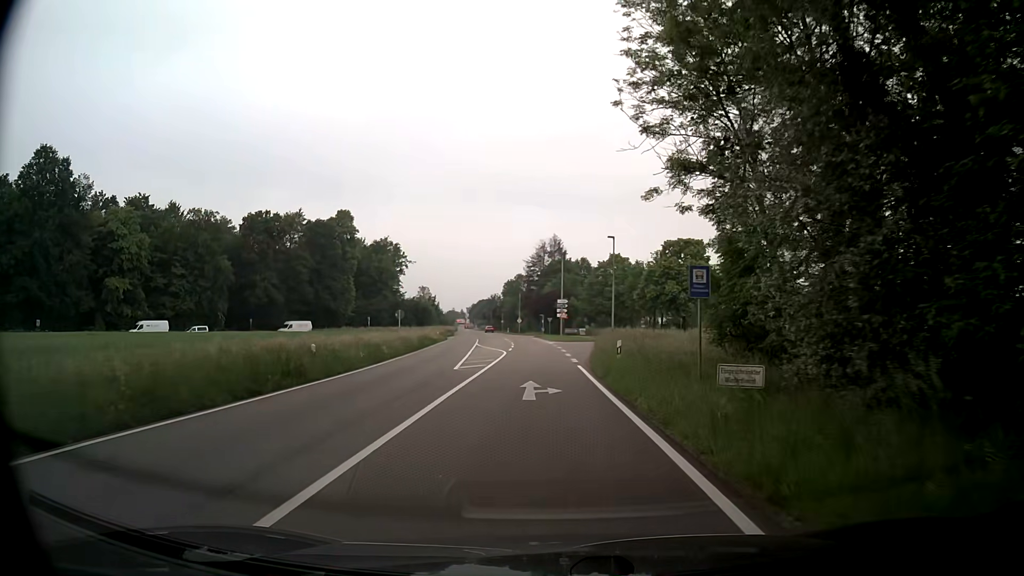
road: secondary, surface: asphalt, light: Day
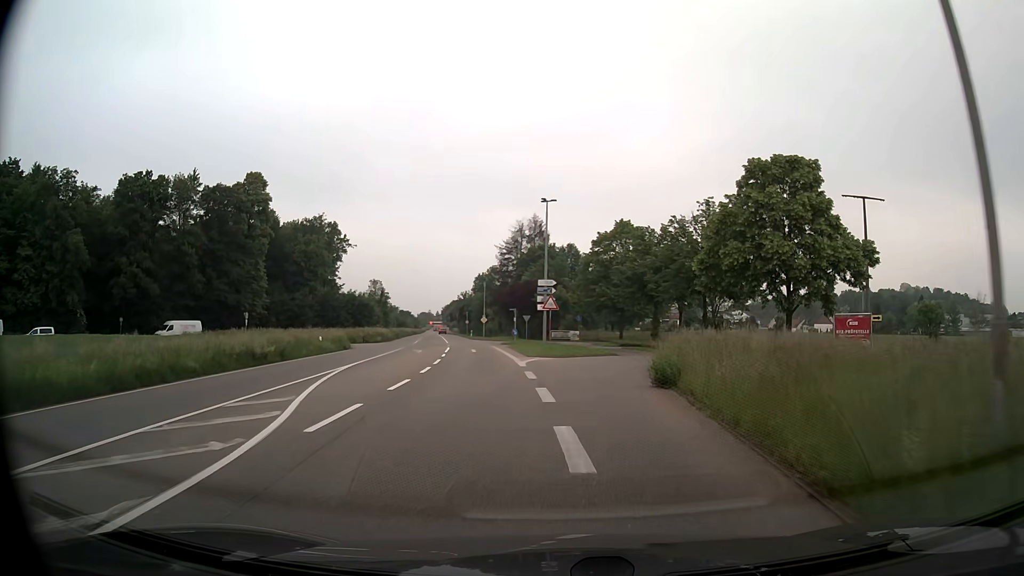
(+0.4, +33.7) m; +2°
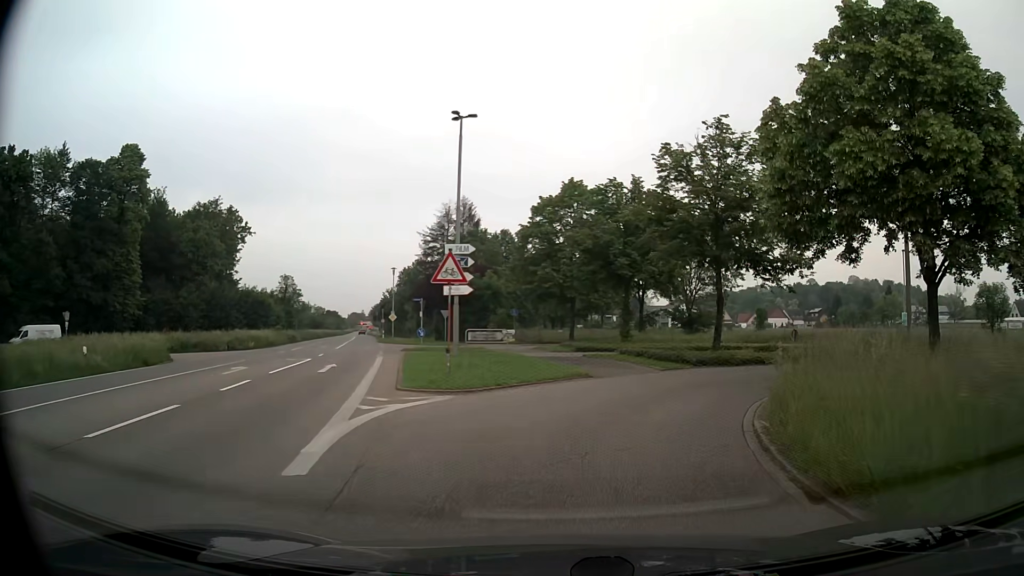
(+0.6, +18.1) m; +6°
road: unclassified
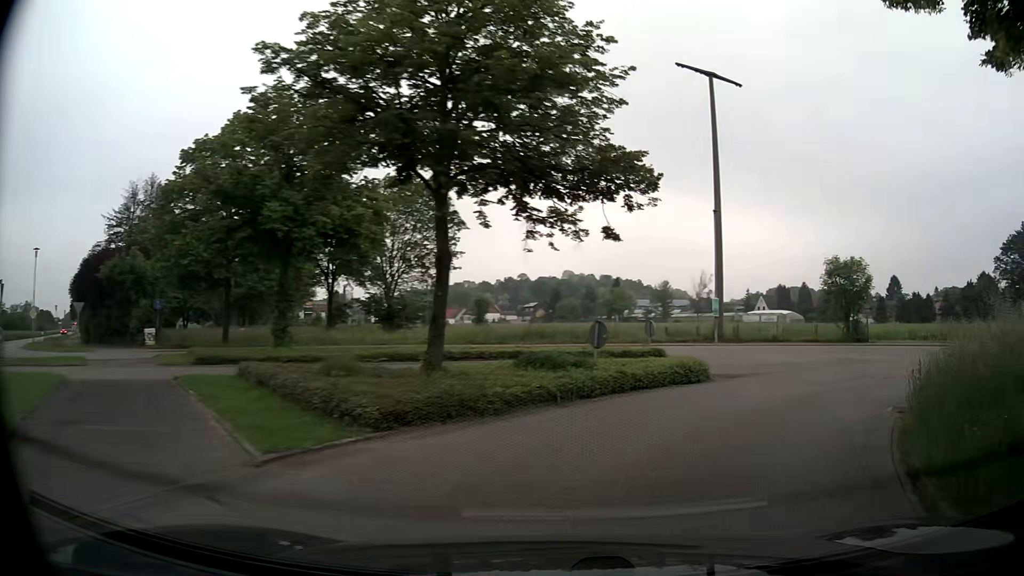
(+2.8, +15.2) m; +26°
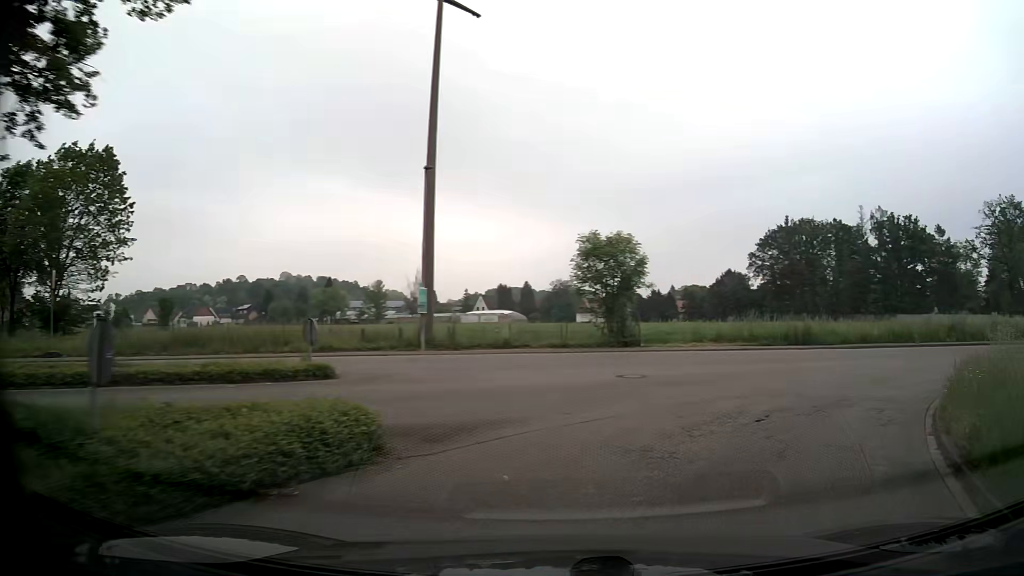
(+1.8, +9.1) m; +24°
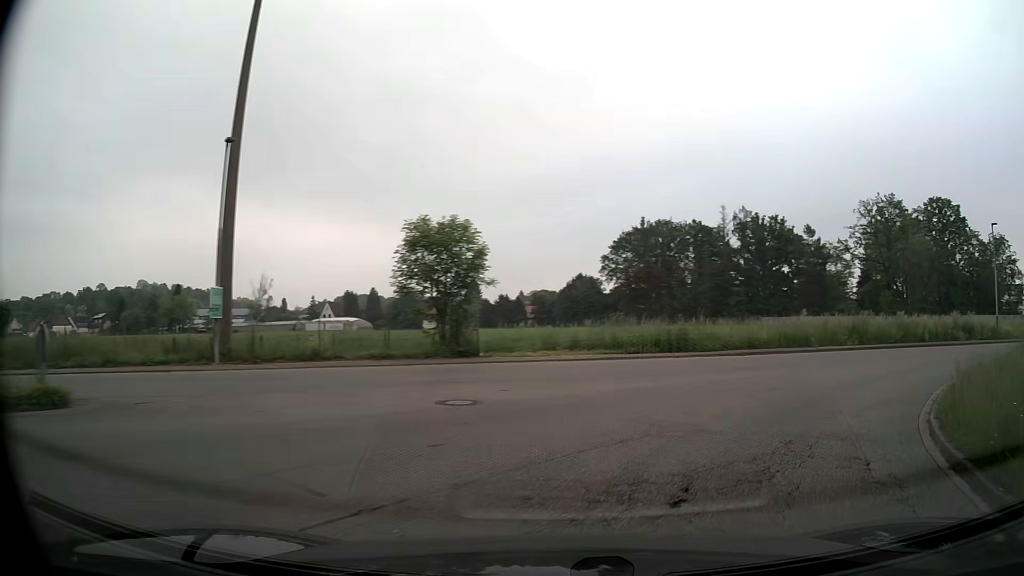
(+0.5, +4.5) m; +12°
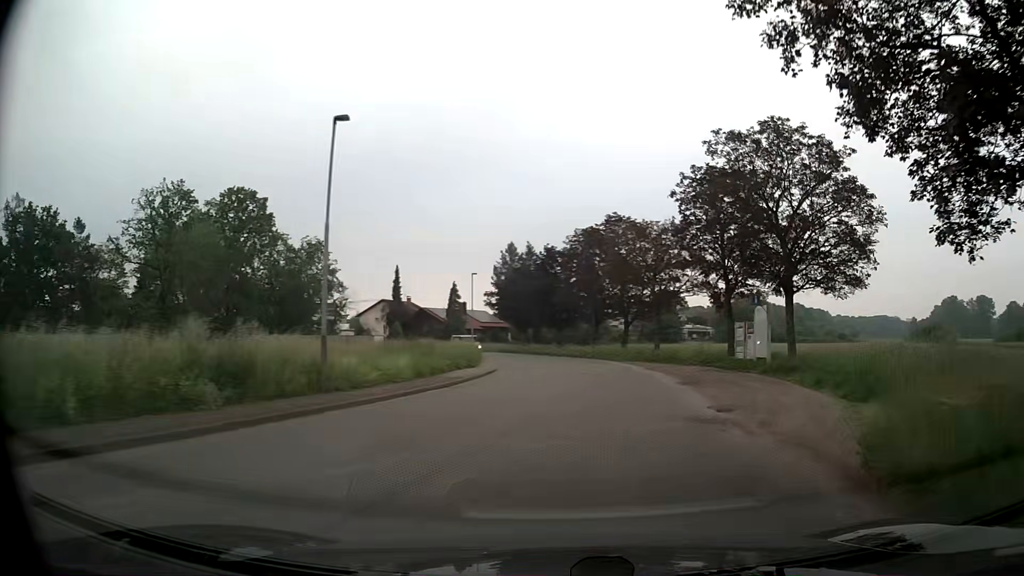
(+13.3, +19.3) m; +61°
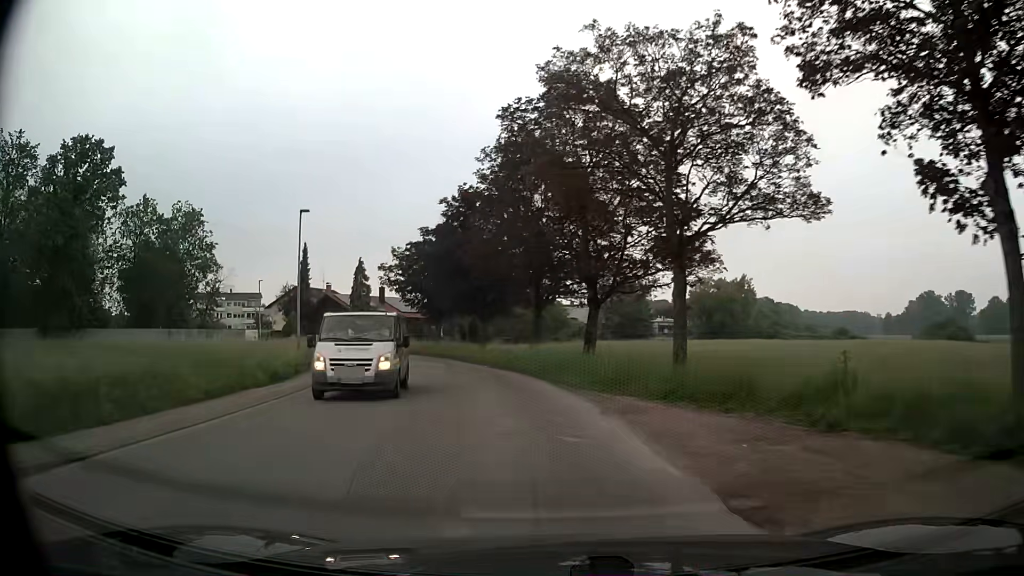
(+2.1, +24.8) m; +3°
(0, +10) (-2, +20) (-4, +30) (-8, +39) (-12, +48) (-17, +56) (-24, +64) (-30, +72) (-37, +79) (-44, +87) m
